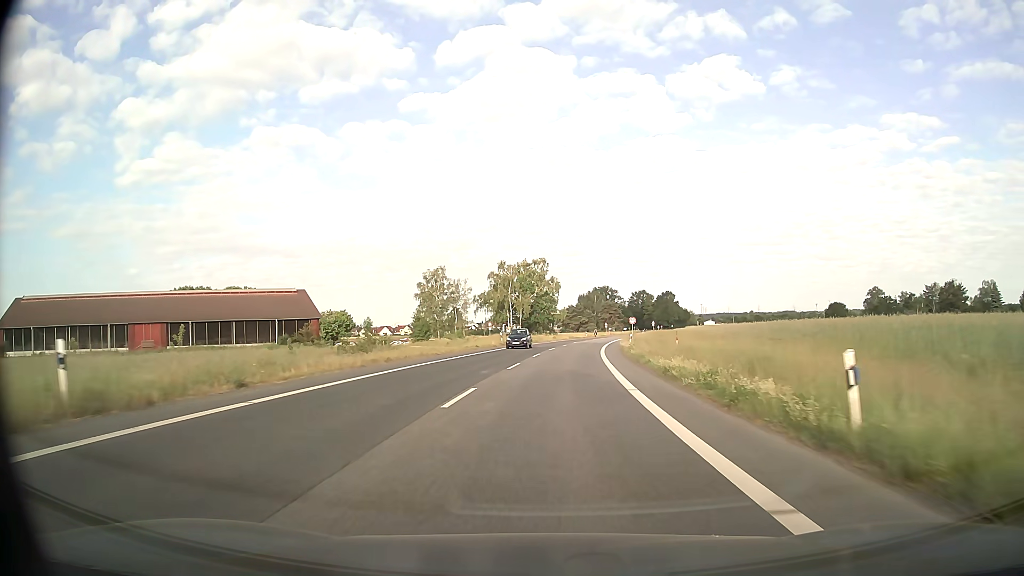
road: secondary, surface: asphalt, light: Day
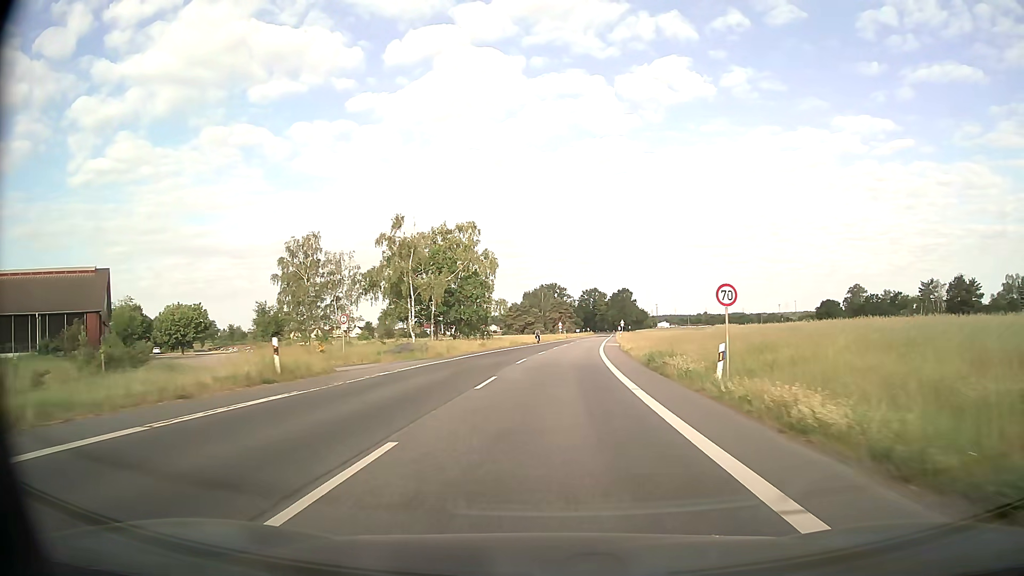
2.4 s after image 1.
(+1.6, +43.2) m; +5°
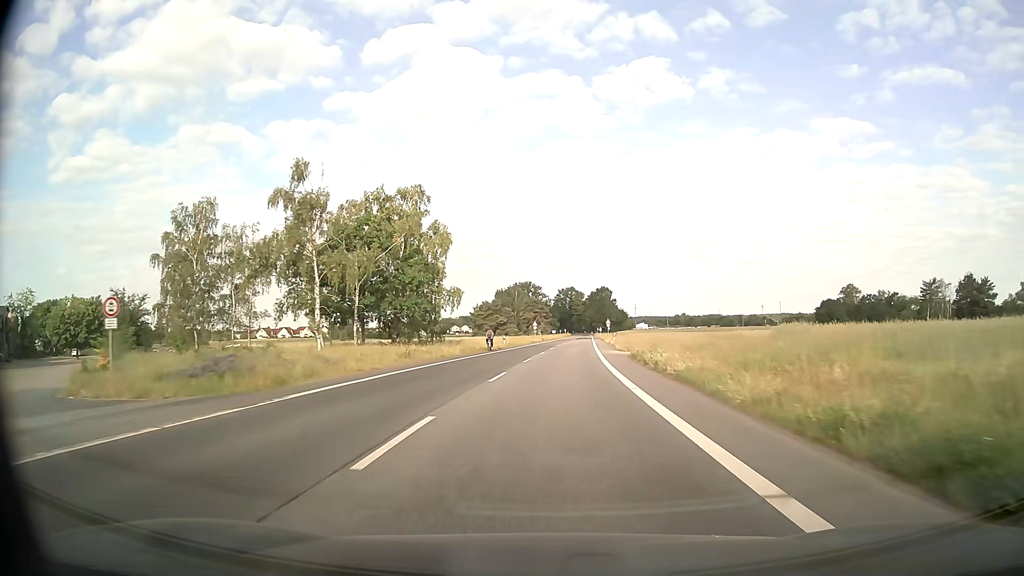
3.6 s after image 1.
(+0.4, +21.1) m; +2°
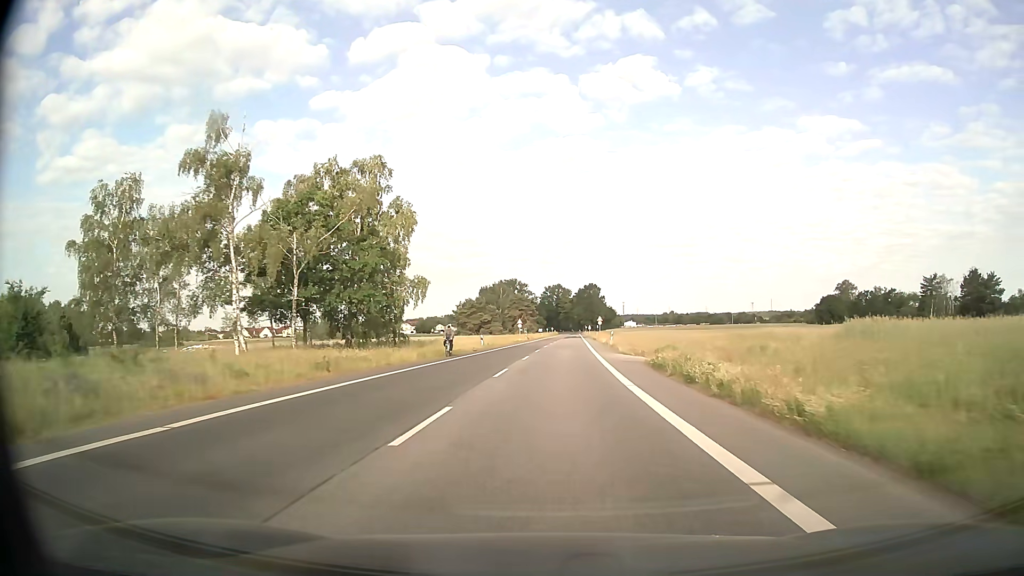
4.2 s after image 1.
(+0.1, +10.4) m; +1°
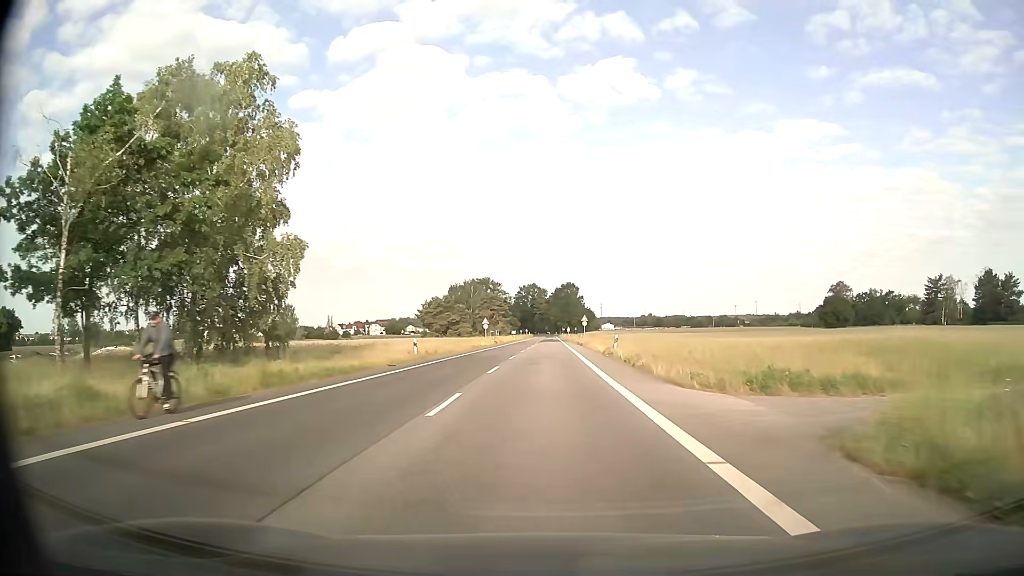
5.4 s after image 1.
(+0.4, +20.6) m; +2°
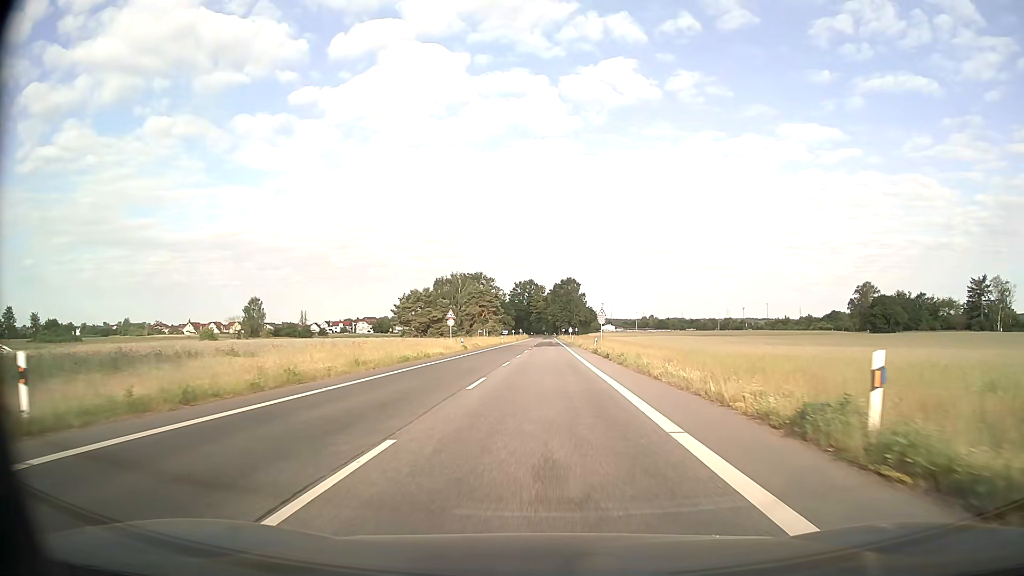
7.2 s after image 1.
(+0.2, +30.2) m; +1°
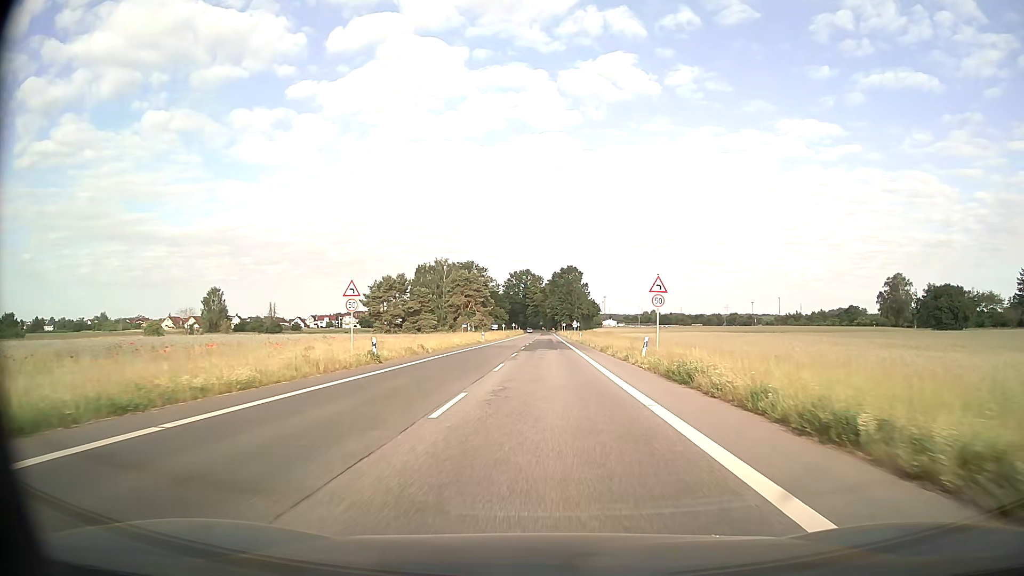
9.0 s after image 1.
(-0.1, +29.5) m; 0°
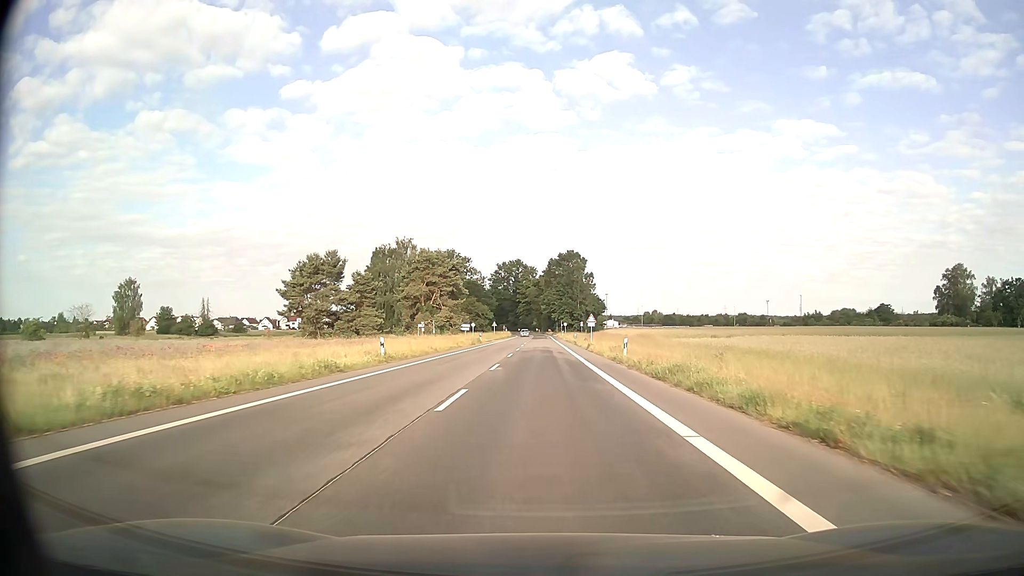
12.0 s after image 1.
(+0.2, +46.5) m; +1°
(0, +10) (0, +20) (0, +30) (0, +40) (0, +50) (0, +60) (0, +70) (0, +80) (0, +90) (-1, +100) m
